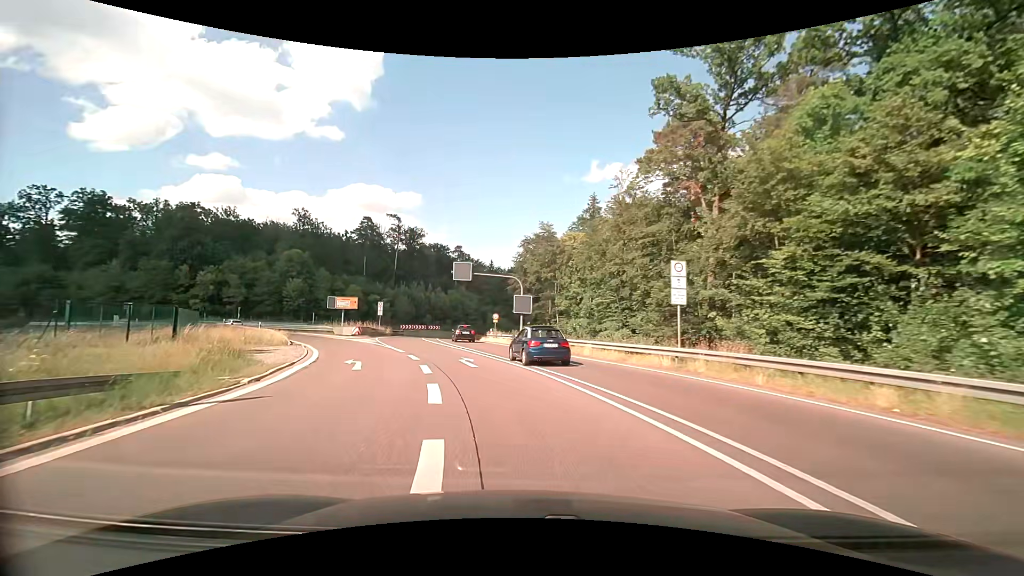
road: secondary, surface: asphalt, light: Day
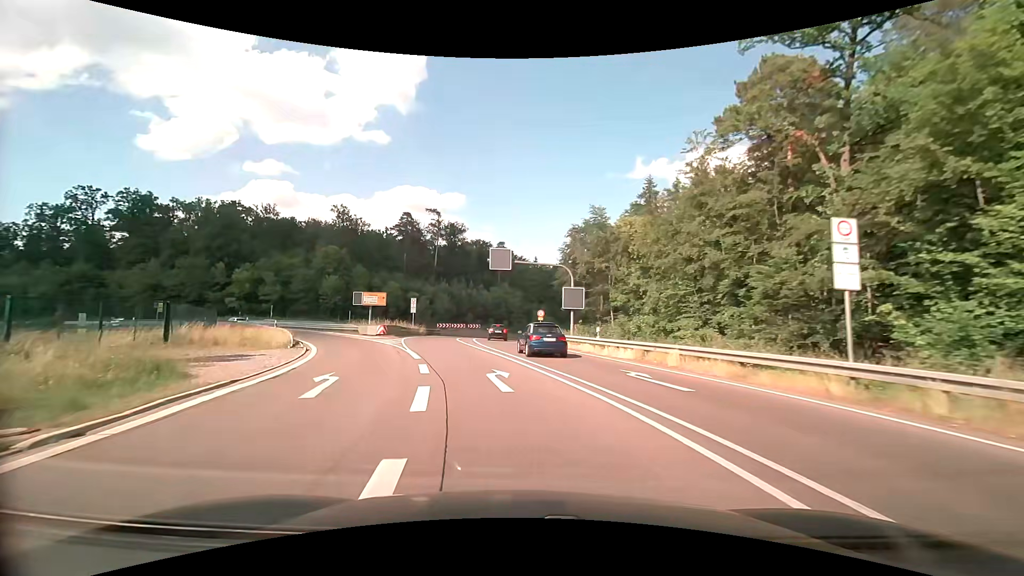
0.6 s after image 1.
(-0.3, +7.0) m; -5°
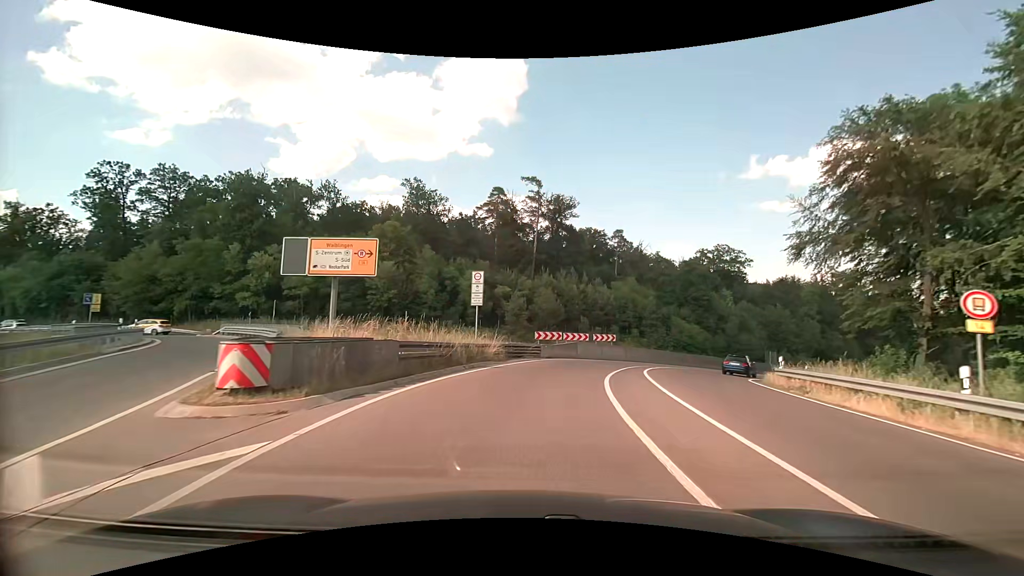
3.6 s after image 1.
(-5.7, +34.2) m; -13°
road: trunk
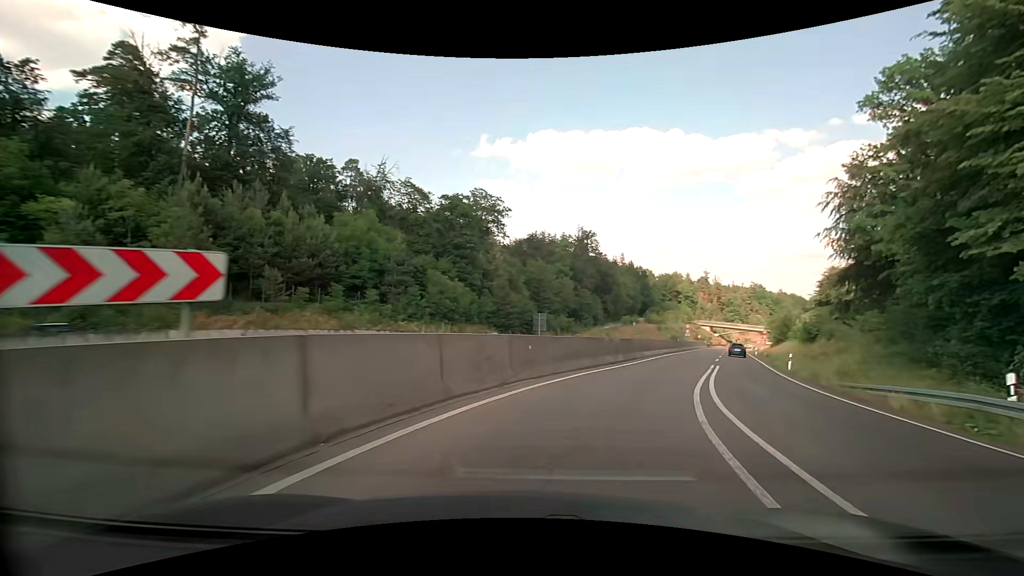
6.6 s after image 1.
(+6.4, +34.8) m; +28°
(+1, +10) (+5, +19) (+8, +29) (+13, +38) (+17, +47) (+21, +56) (+25, +65) (+29, +74) (+33, +83) (+37, +92) m
